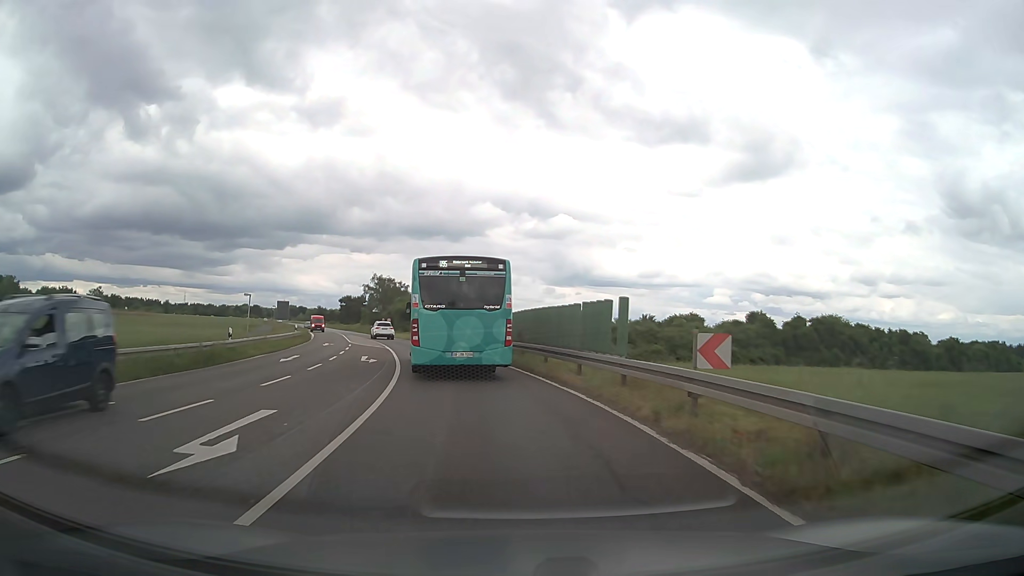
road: primary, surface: asphalt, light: Day
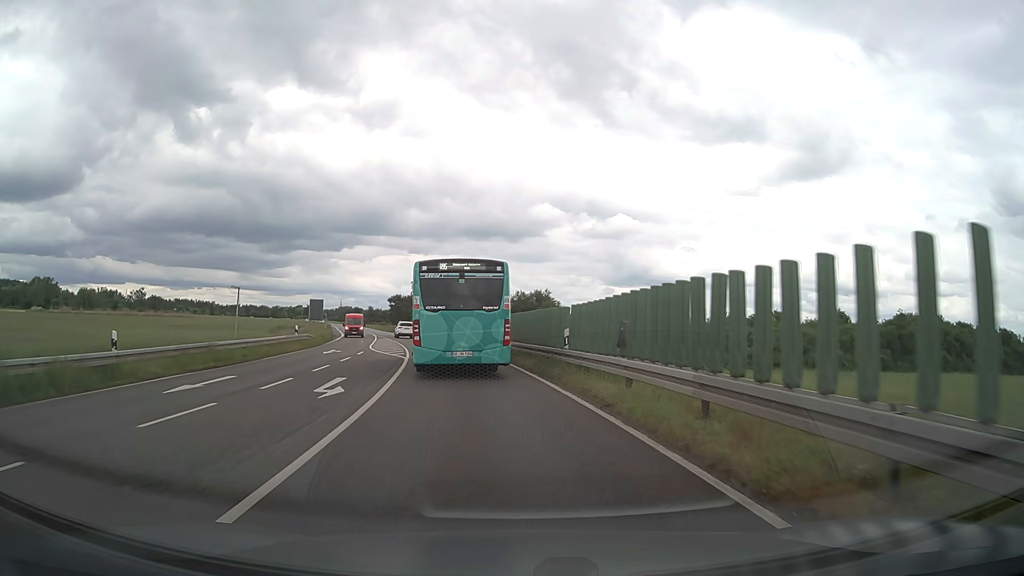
(-0.6, +13.1) m; -5°
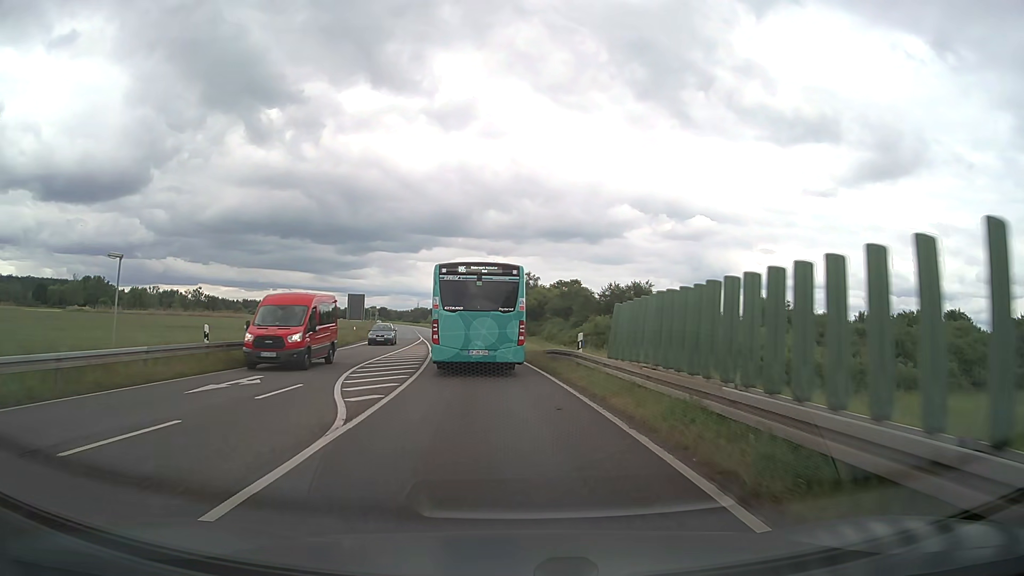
(-1.3, +21.1) m; -7°
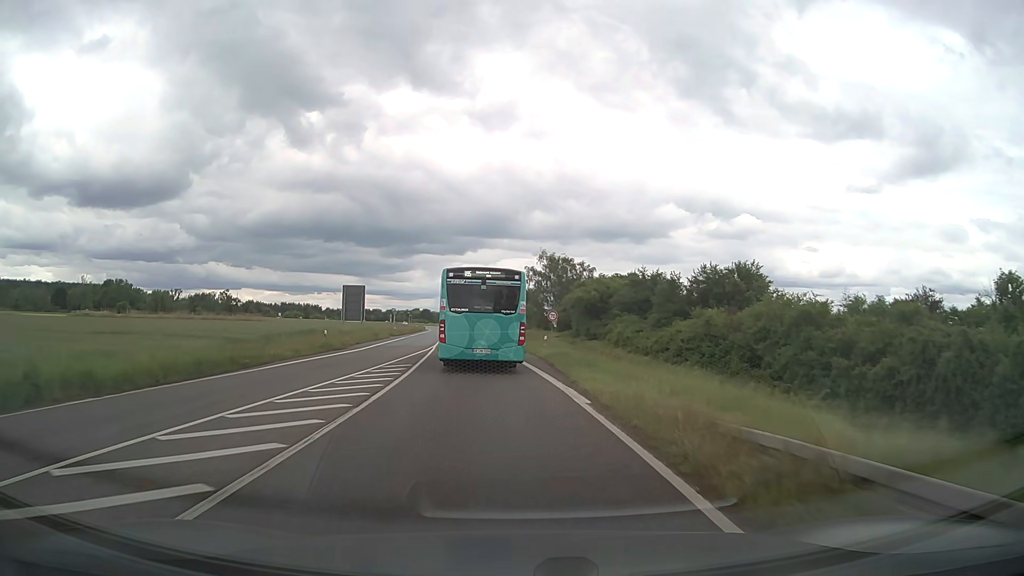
(-0.7, +22.1) m; -4°
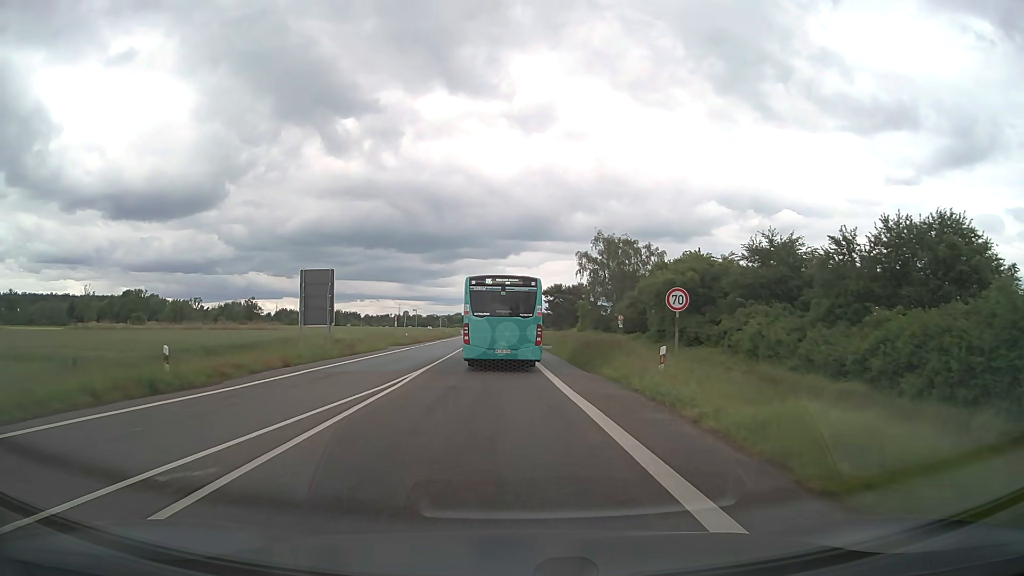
(-0.8, +23.1) m; -4°
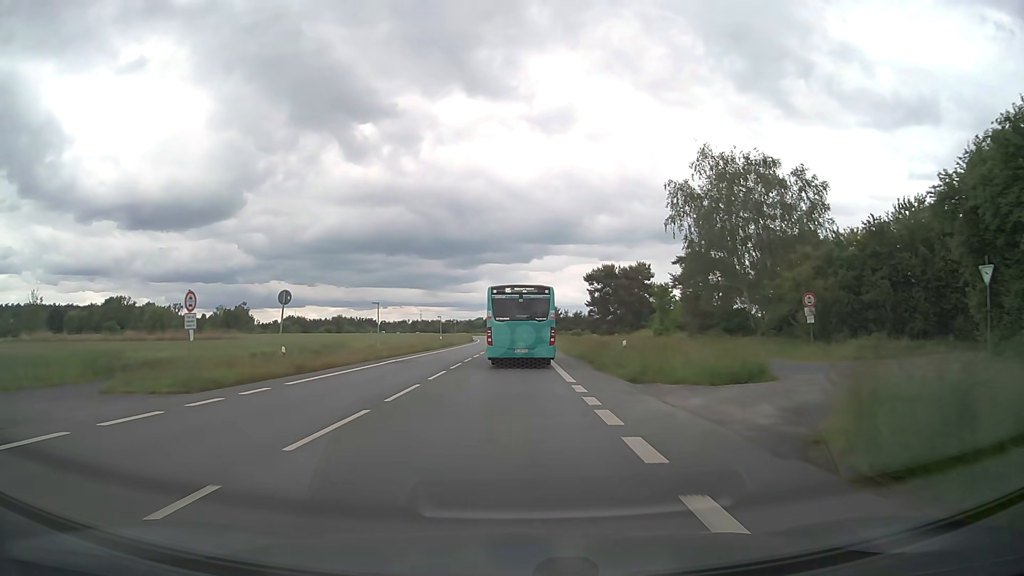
(-1.0, +41.5) m; -2°
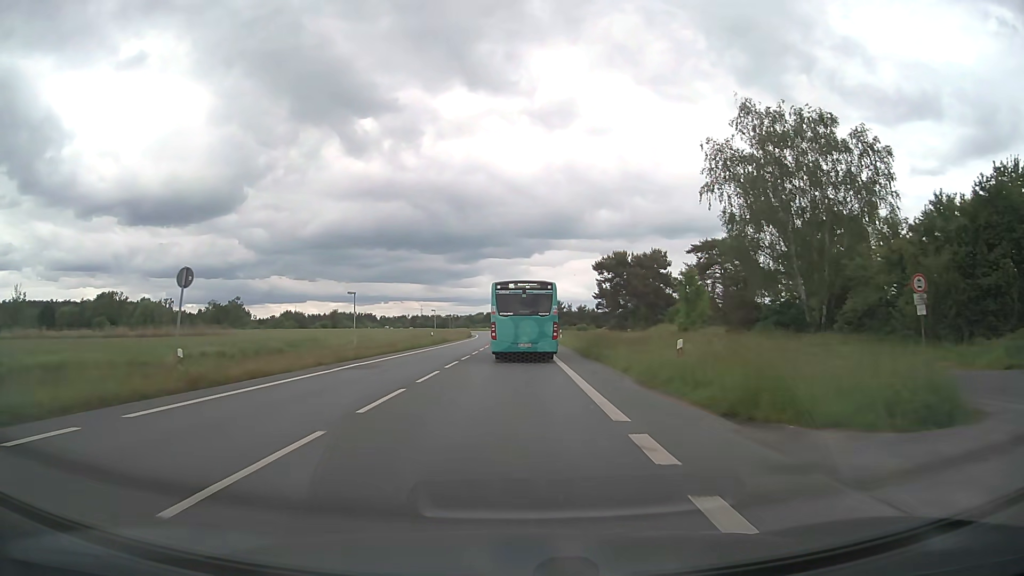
(0.0, +8.8) m; 0°
